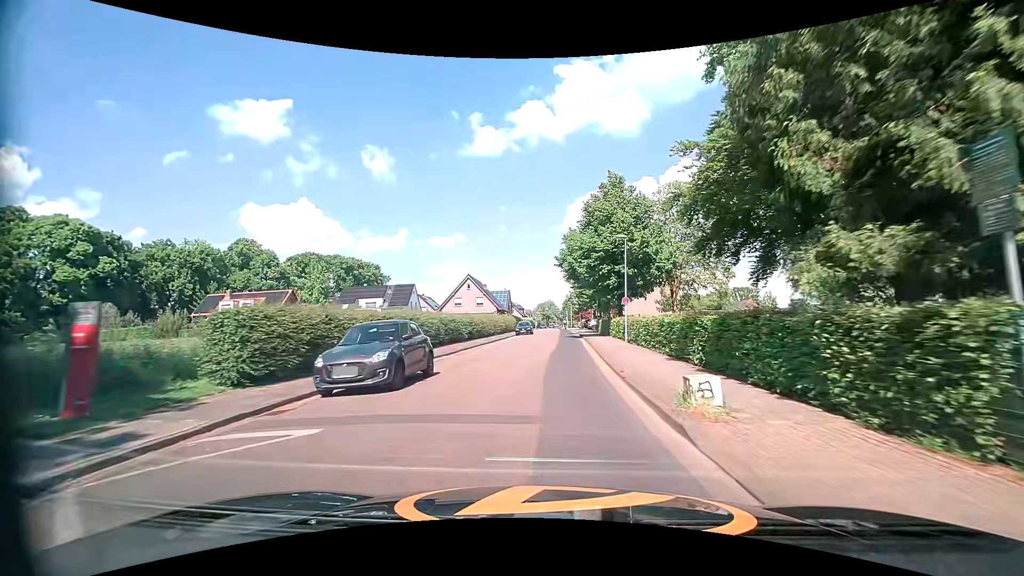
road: residential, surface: asphalt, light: Day
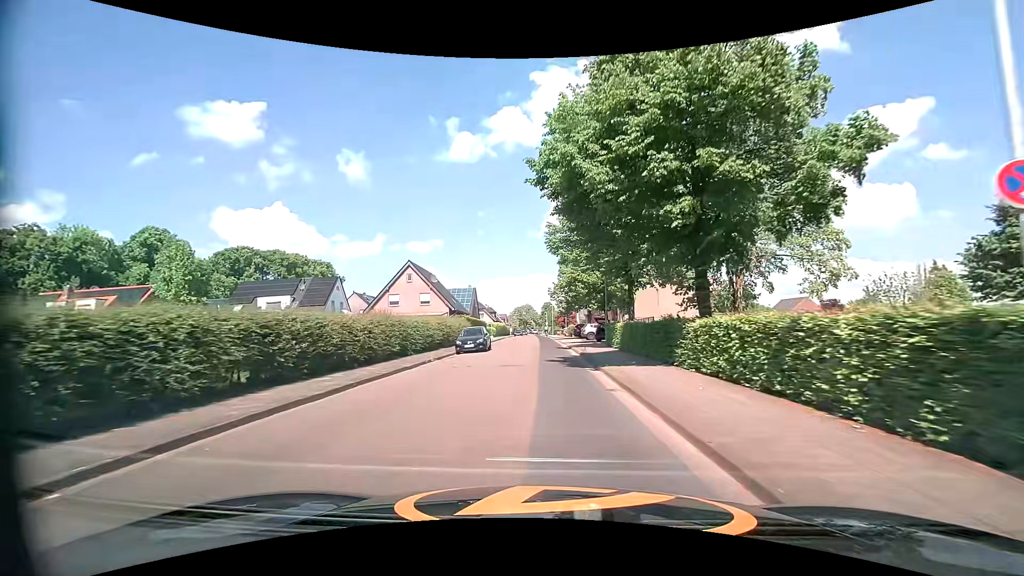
(+0.5, +25.3) m; +3°
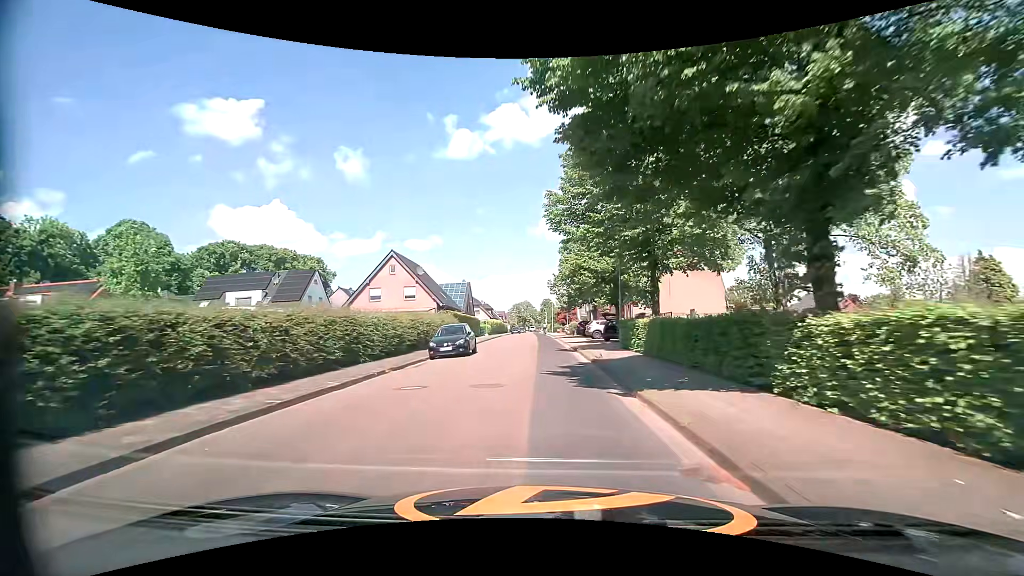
(0.0, +6.3) m; 0°
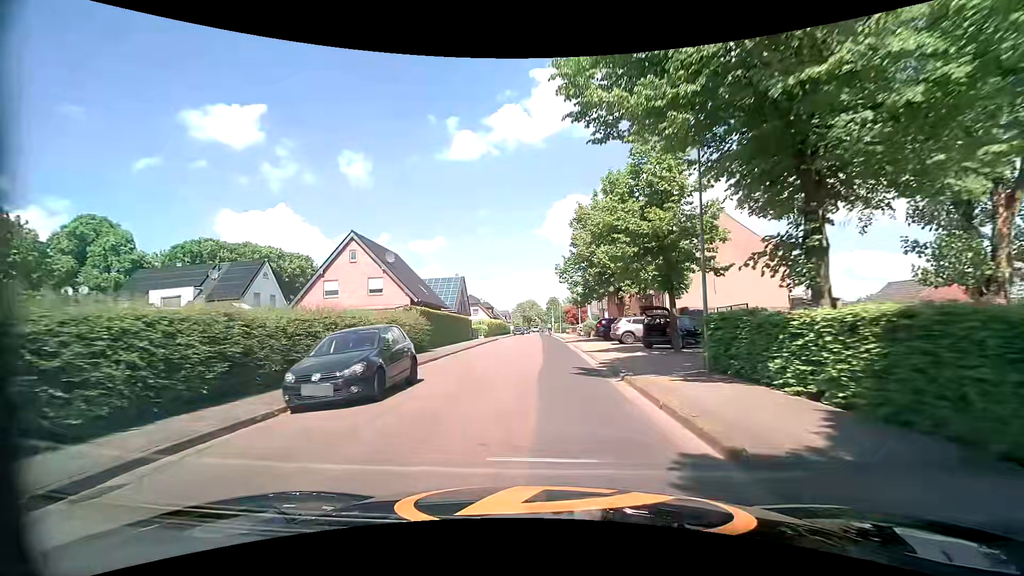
(-0.1, +12.5) m; 0°
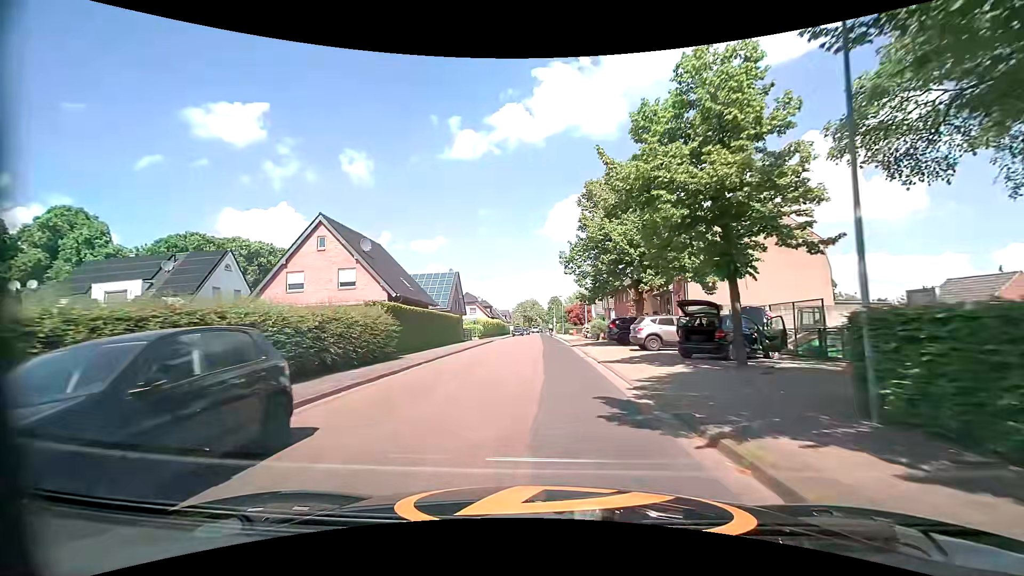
(-0.1, +6.2) m; -1°
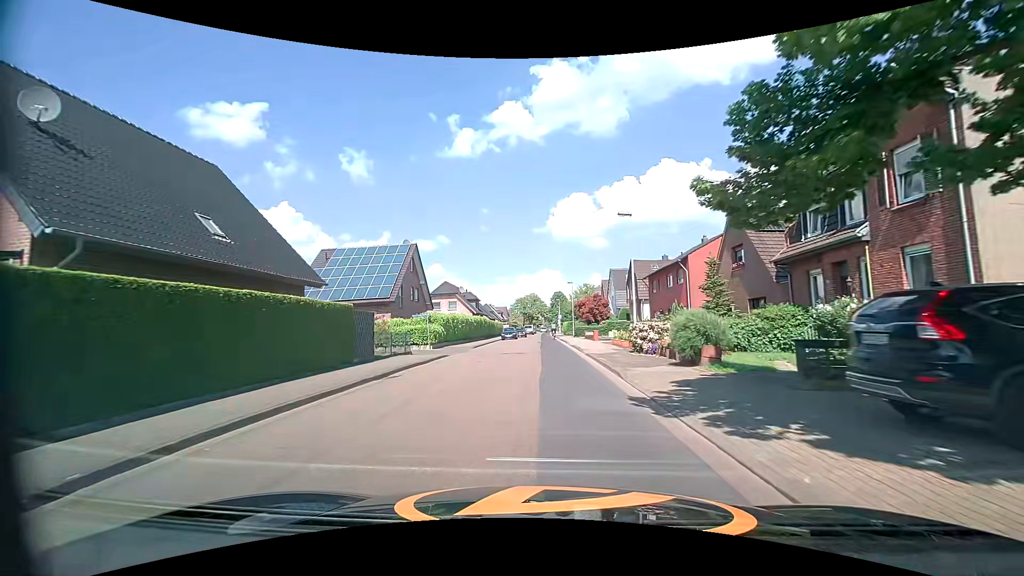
(+0.1, +23.9) m; 0°
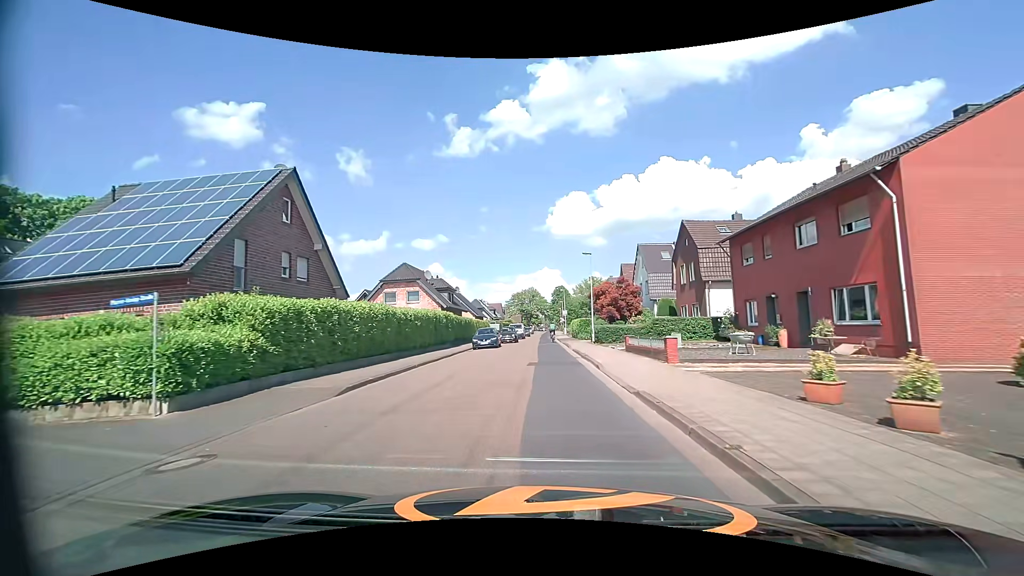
(-0.1, +22.9) m; +1°
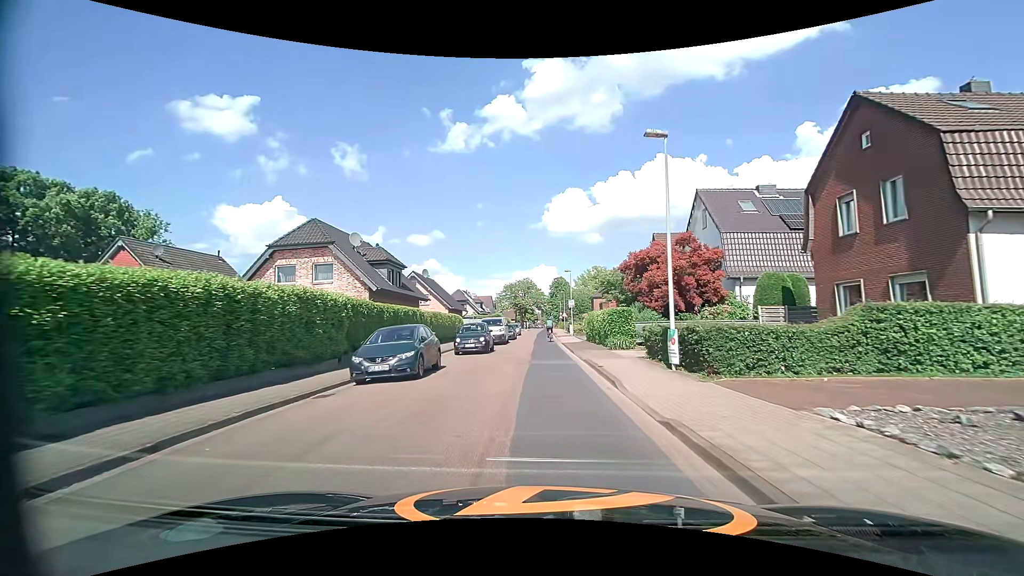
(-0.5, +21.1) m; -1°
(0, +10) (0, +20) (0, +30) (0, +40) (0, +50) (0, +60) (0, +70) (0, +80) (0, +90) (0, +100) m
